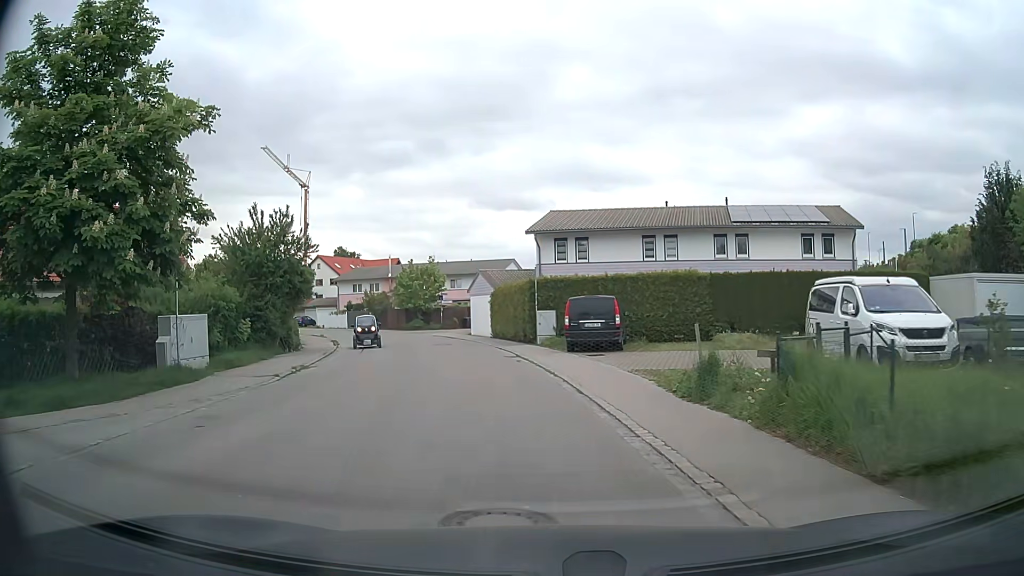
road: residential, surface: asphalt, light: Day
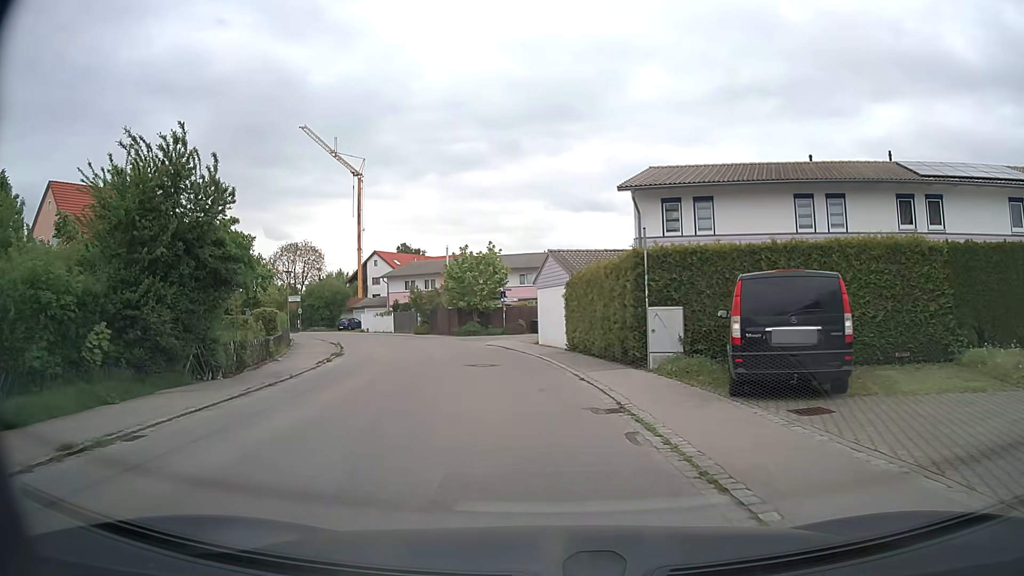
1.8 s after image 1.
(-0.7, +12.6) m; -7°
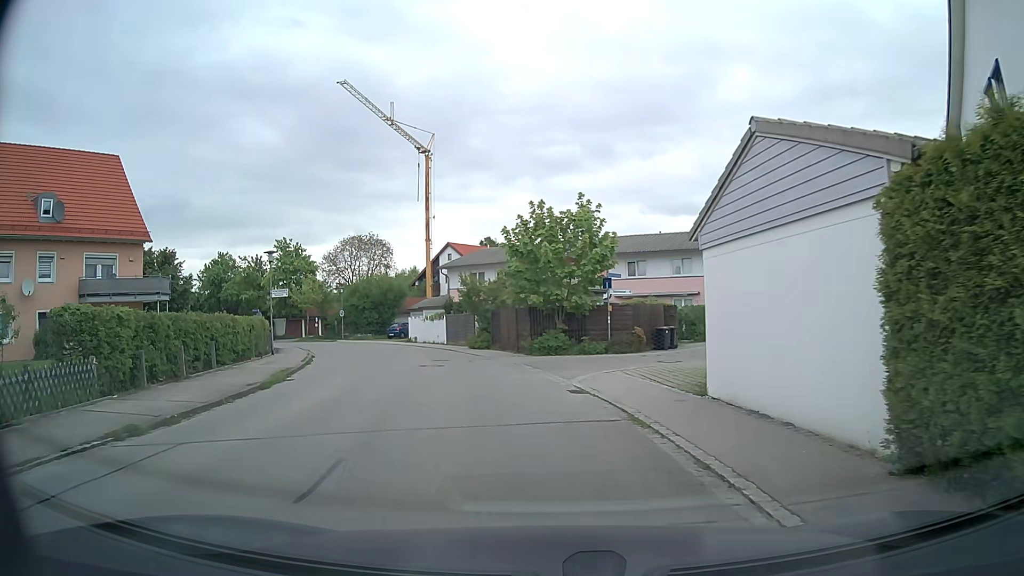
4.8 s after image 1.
(-1.1, +18.6) m; -8°
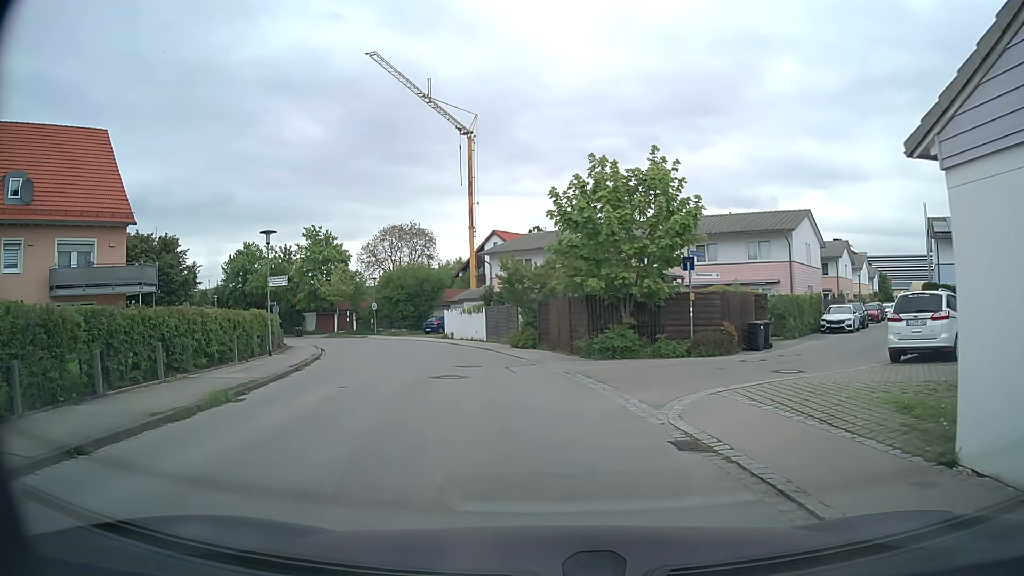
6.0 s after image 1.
(-0.2, +6.2) m; -4°
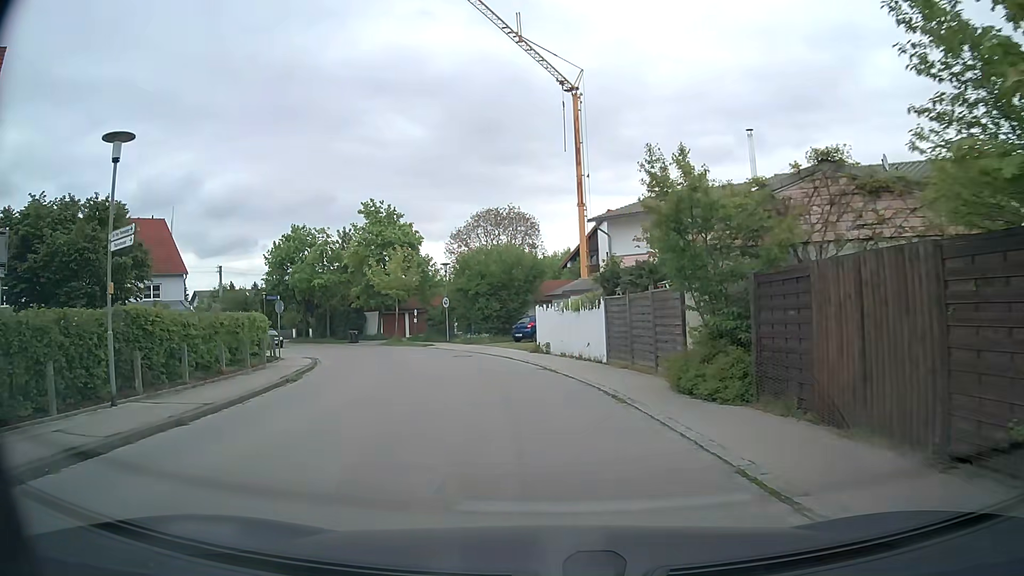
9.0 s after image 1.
(-1.5, +17.2) m; -11°
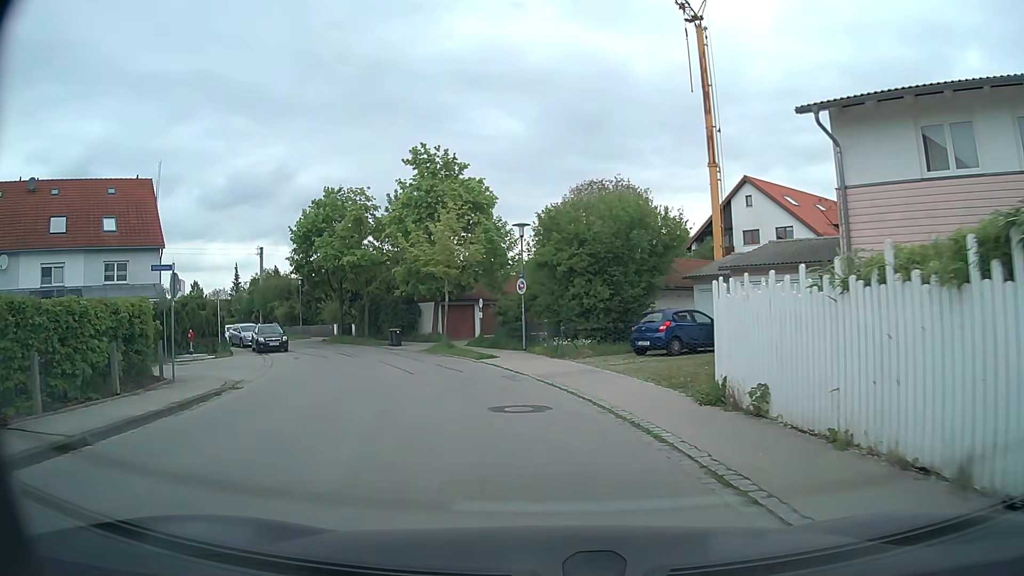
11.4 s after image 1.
(-0.9, +16.7) m; -8°
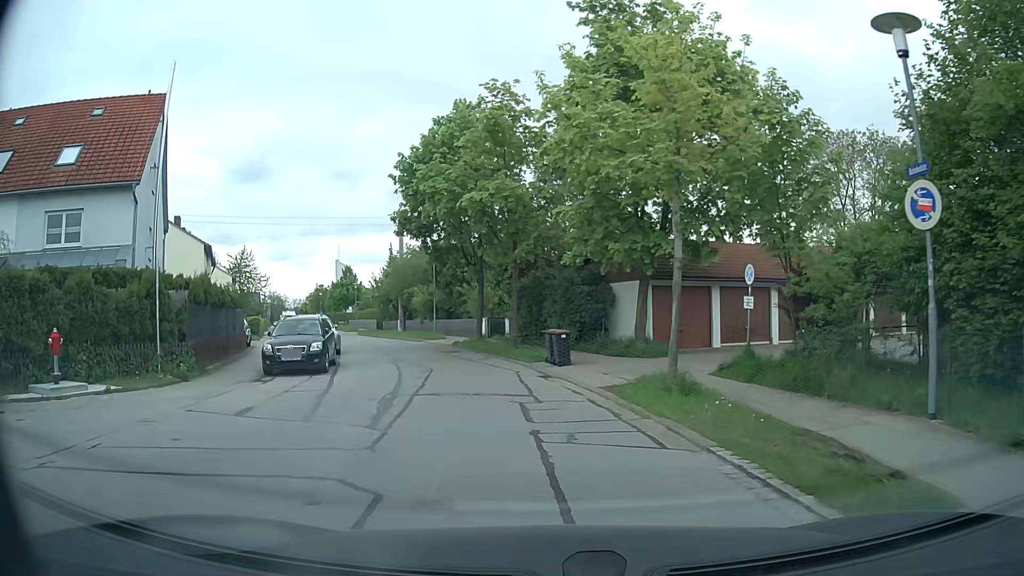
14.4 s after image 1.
(-2.6, +19.0) m; -17°
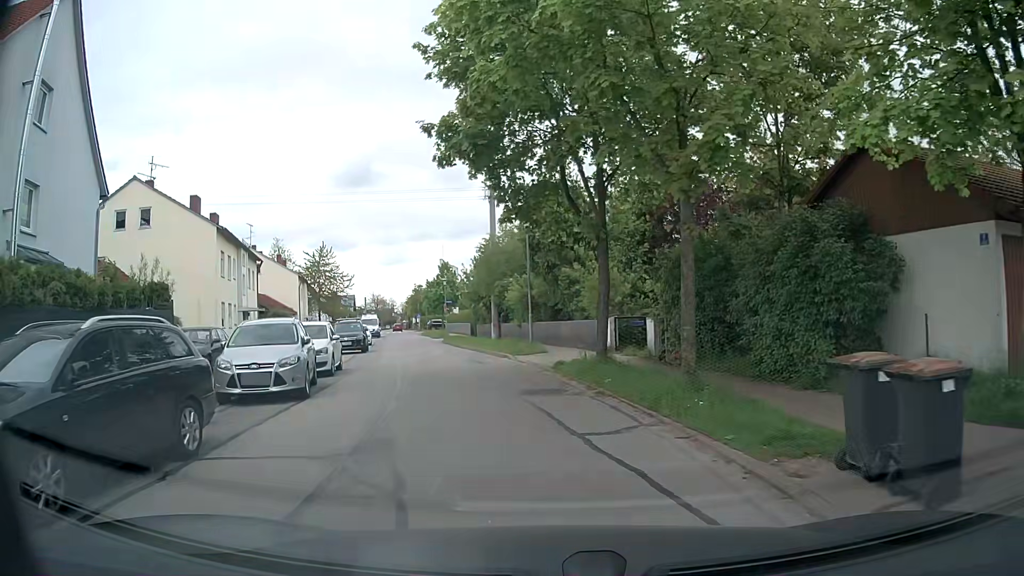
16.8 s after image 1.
(-1.1, +13.9) m; -11°
(0, +10) (-2, +20) (-4, +30) (-6, +39) (-8, +49) (-10, +59) (-12, +69) (-14, +79) (-16, +88) (-18, +98) m
